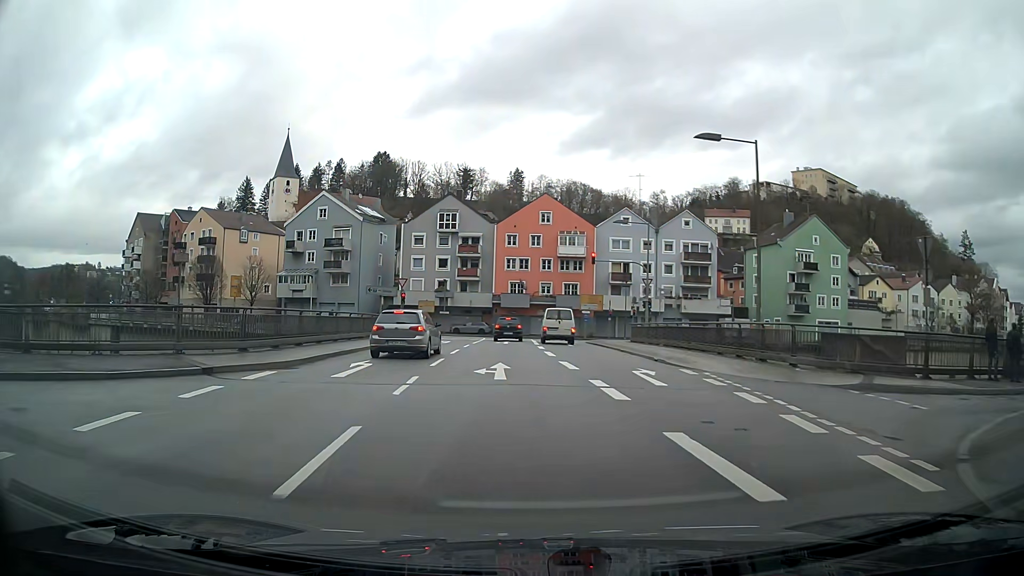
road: primary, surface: asphalt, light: Day
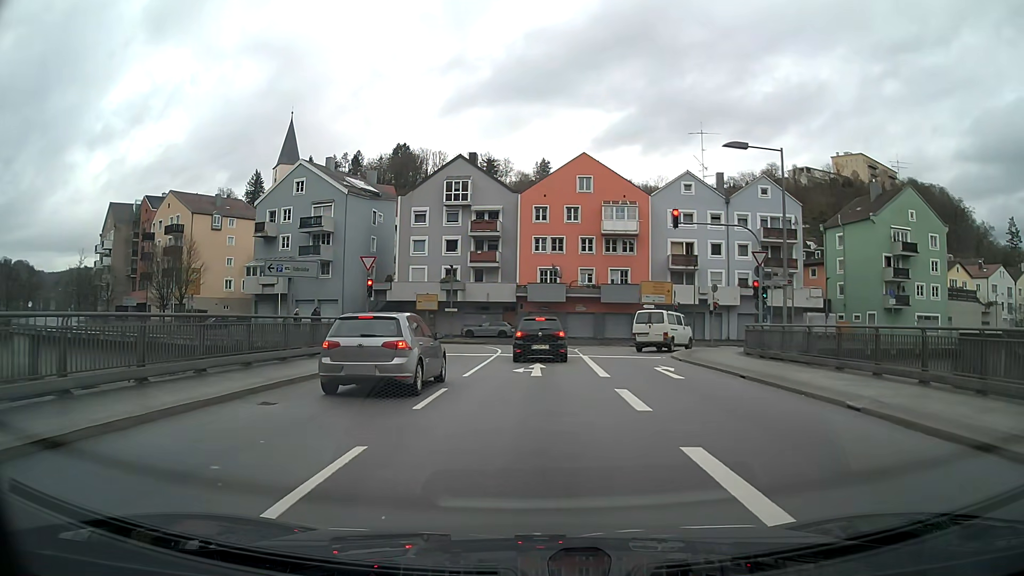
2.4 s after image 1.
(-1.0, +18.8) m; -4°
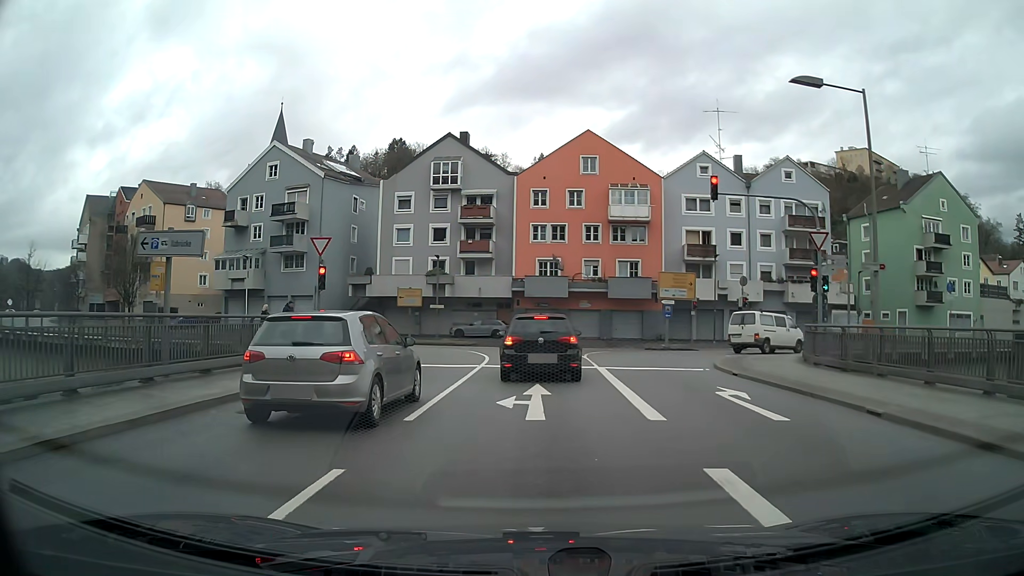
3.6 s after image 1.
(0.0, +6.8) m; 0°
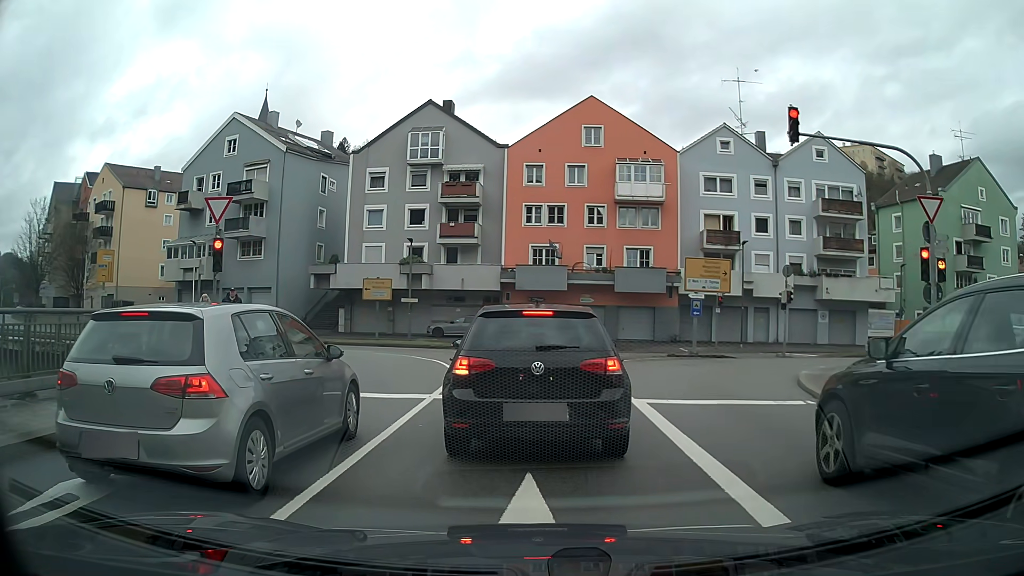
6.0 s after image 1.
(+0.1, +7.8) m; +1°
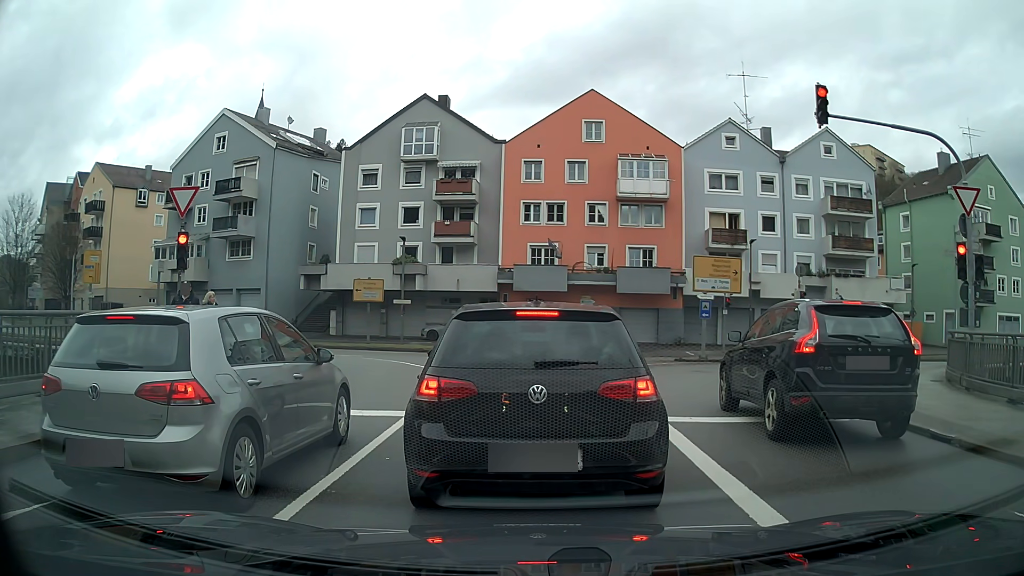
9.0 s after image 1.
(0.0, +1.8) m; 0°
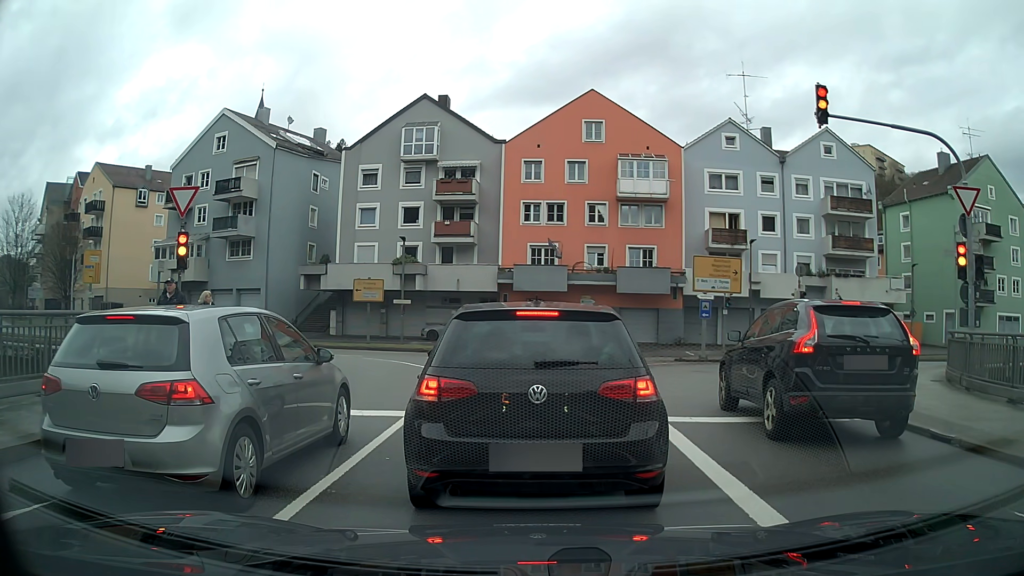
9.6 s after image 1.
(0.0, 0.0) m; 0°
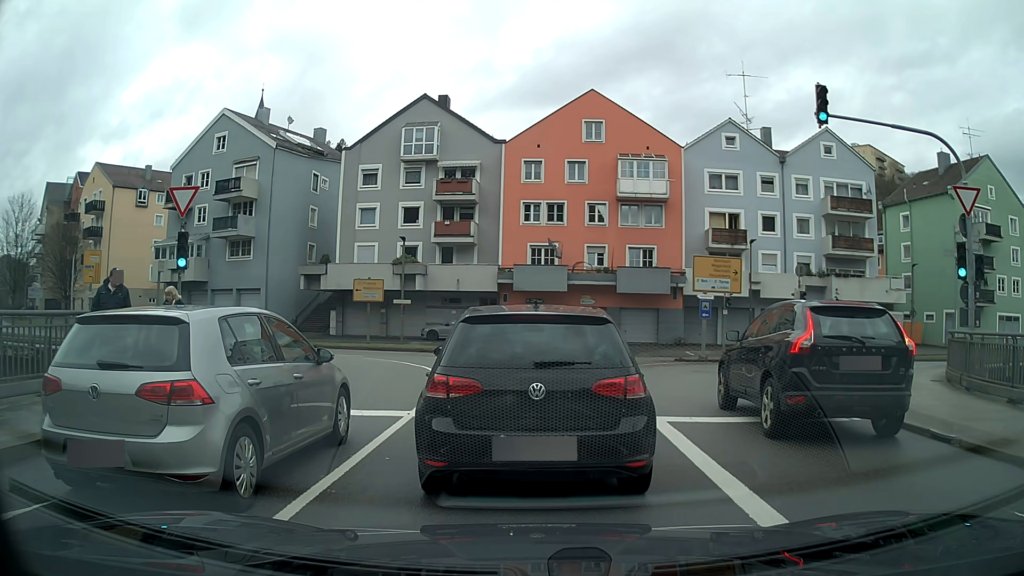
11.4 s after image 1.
(0.0, 0.0) m; 0°
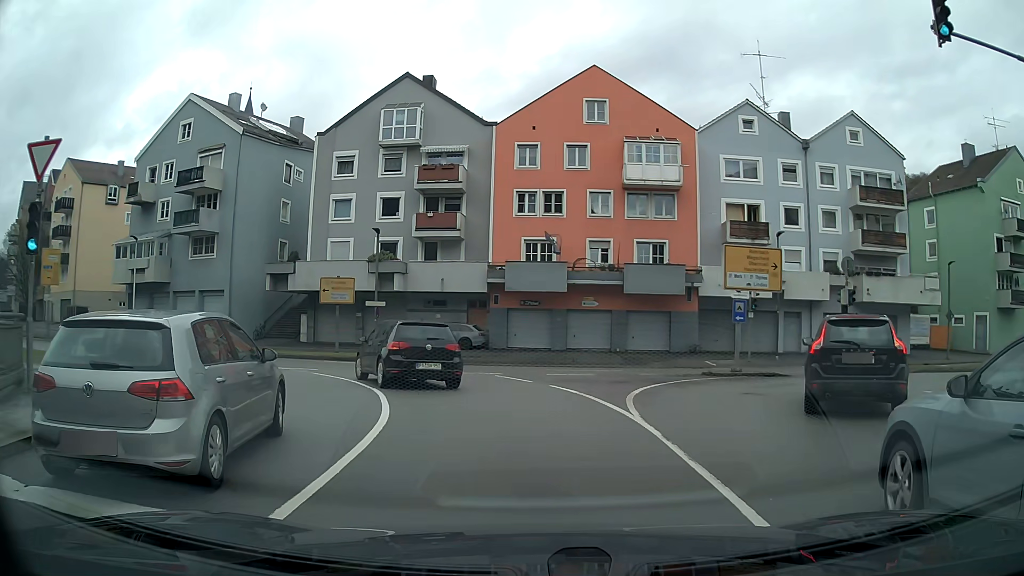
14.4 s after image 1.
(0.0, +5.7) m; 0°
(0, +10) (-4, +19) (-11, +26) (-21, +30) (-30, +33) (-40, +36) (-49, +40) (-57, +45) (-65, +51) (-72, +58) m
